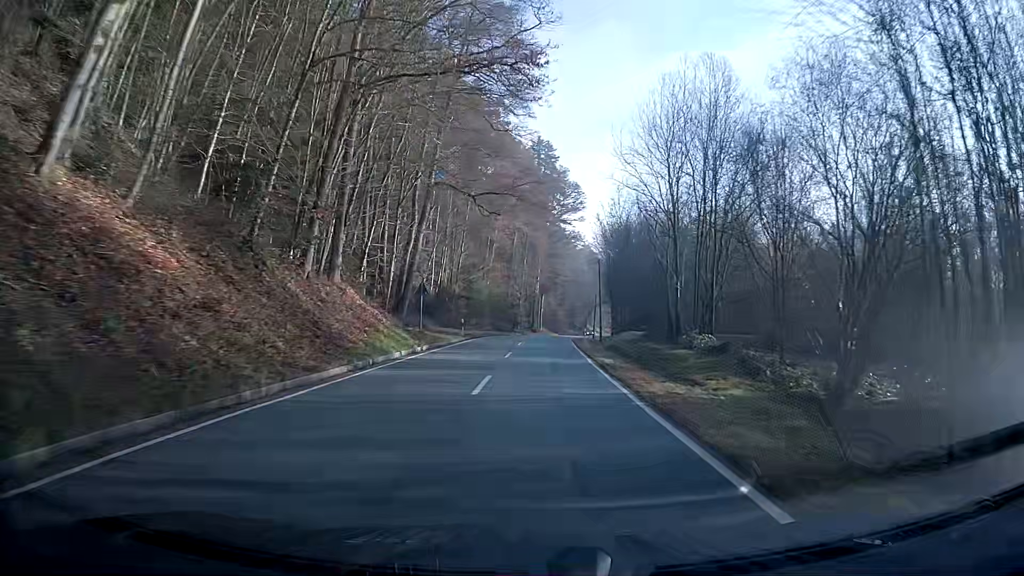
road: secondary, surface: asphalt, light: Day
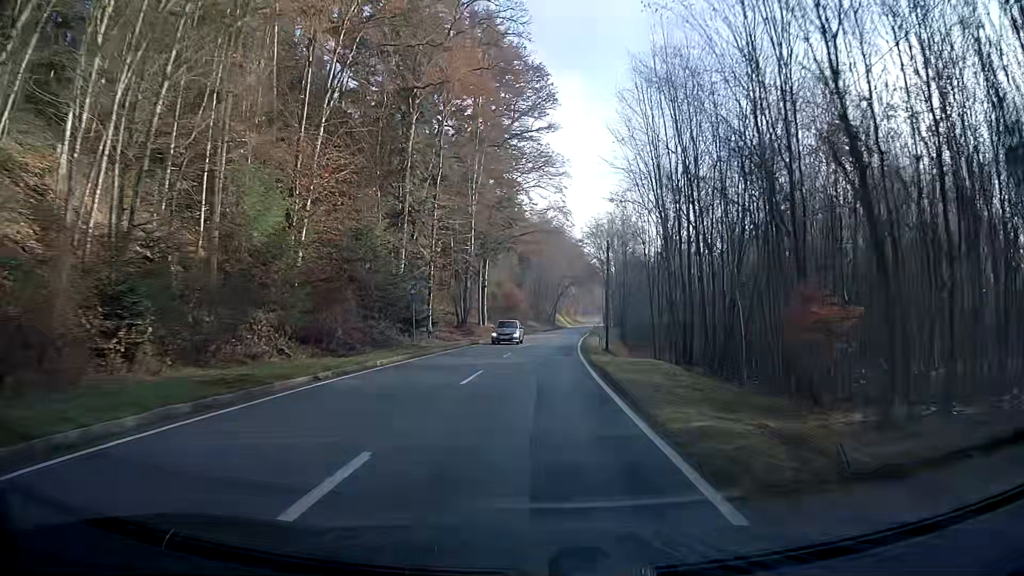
(+1.4, +56.2) m; +3°
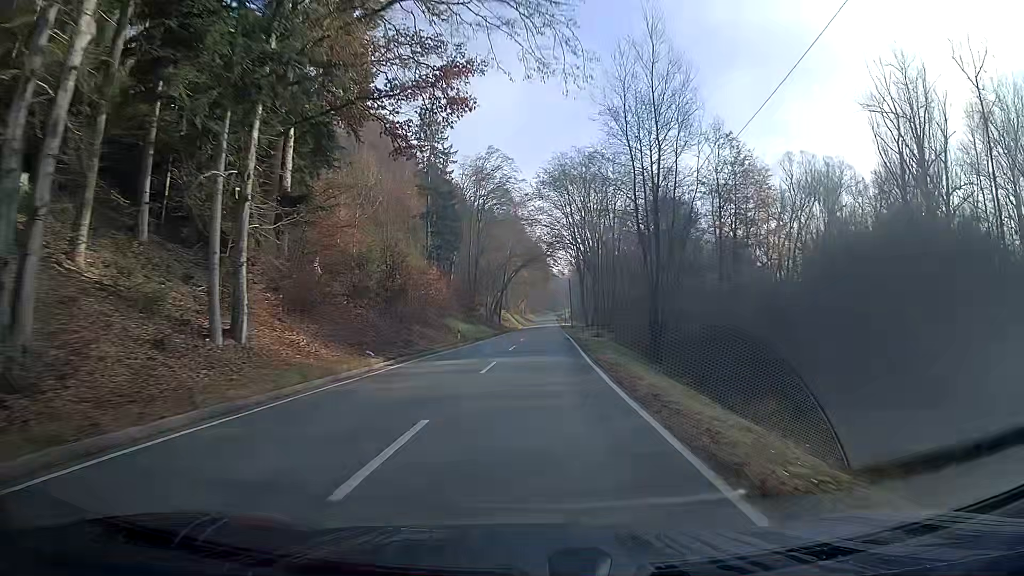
(+1.5, +44.7) m; +5°
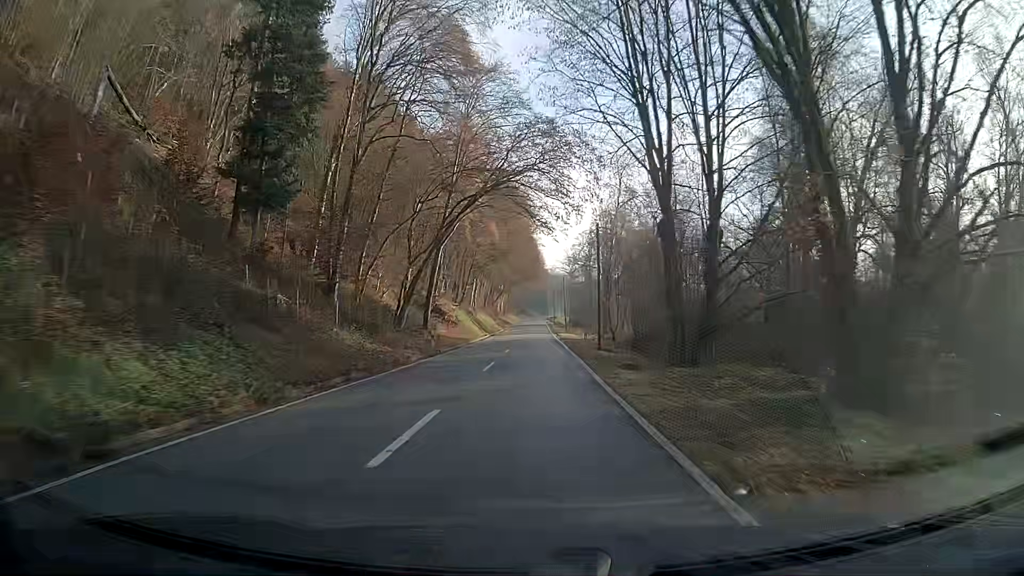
(+0.1, +58.0) m; +1°
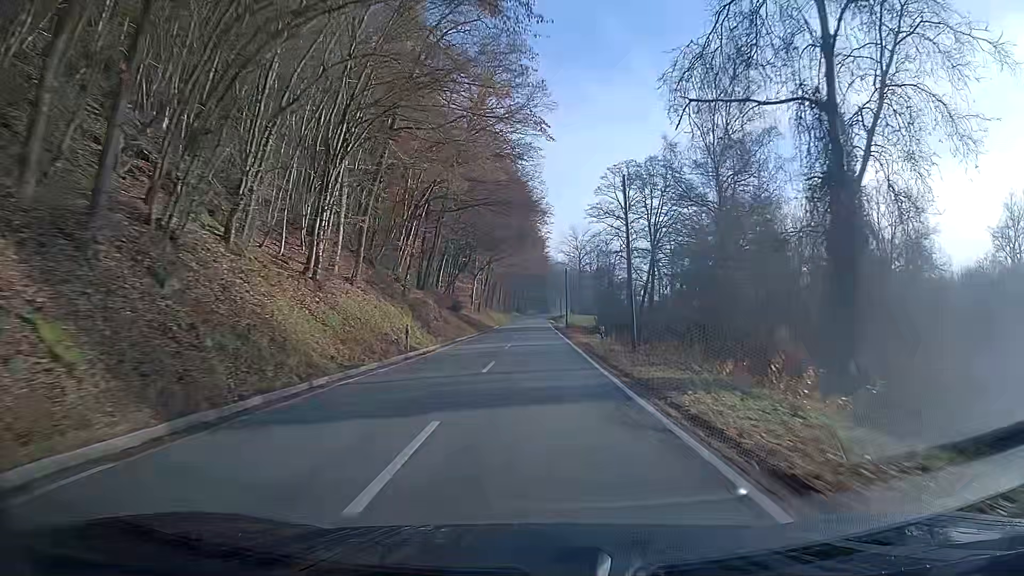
(+0.4, +60.1) m; +1°
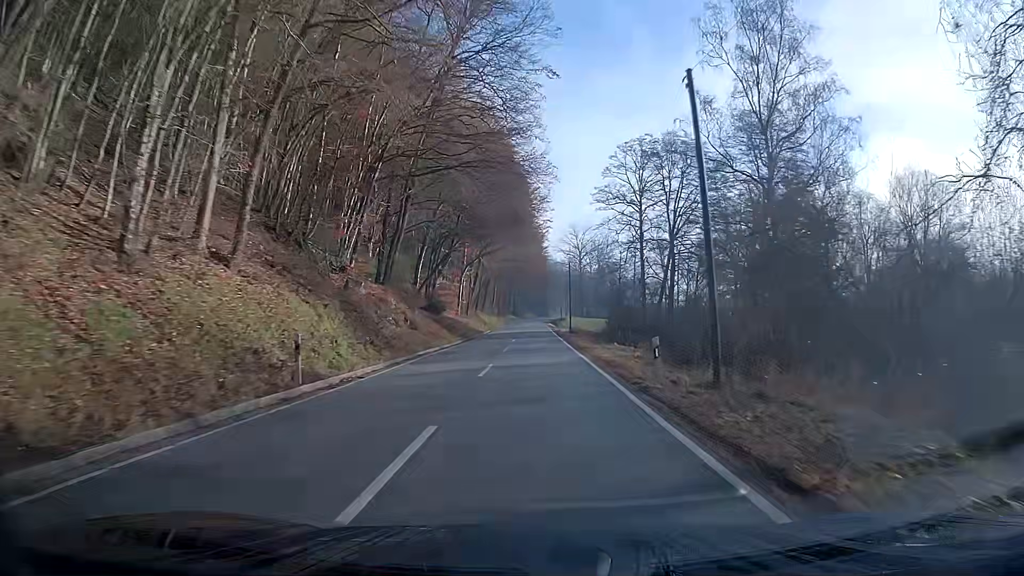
(-0.1, +12.0) m; -1°
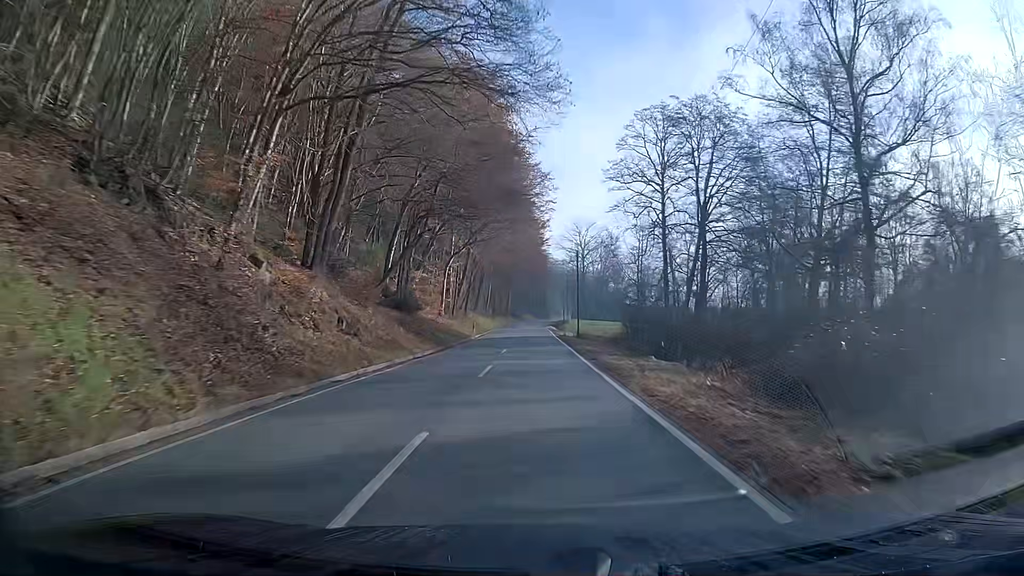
(+0.1, +12.0) m; +1°
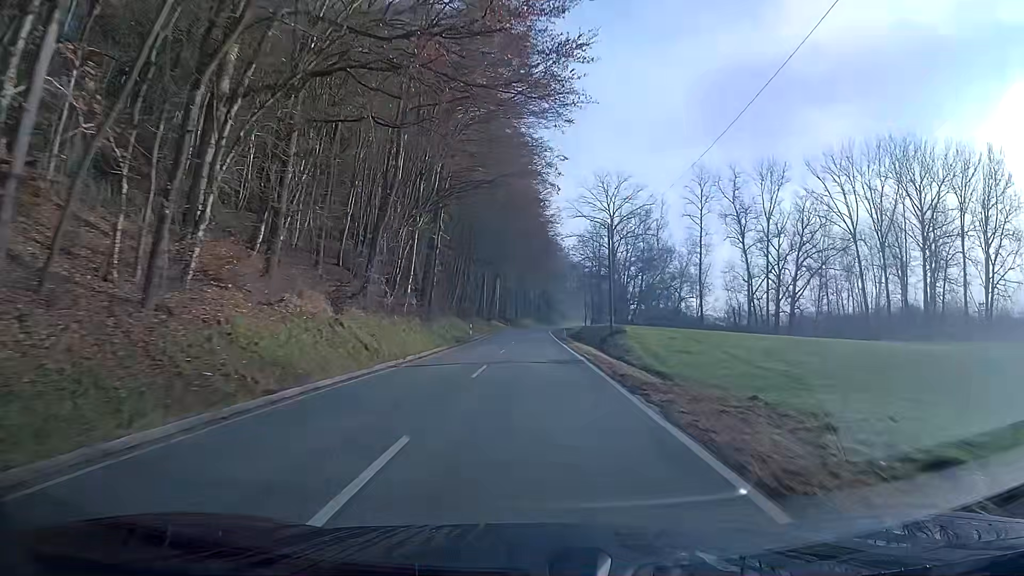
(+0.1, +59.4) m; 0°
